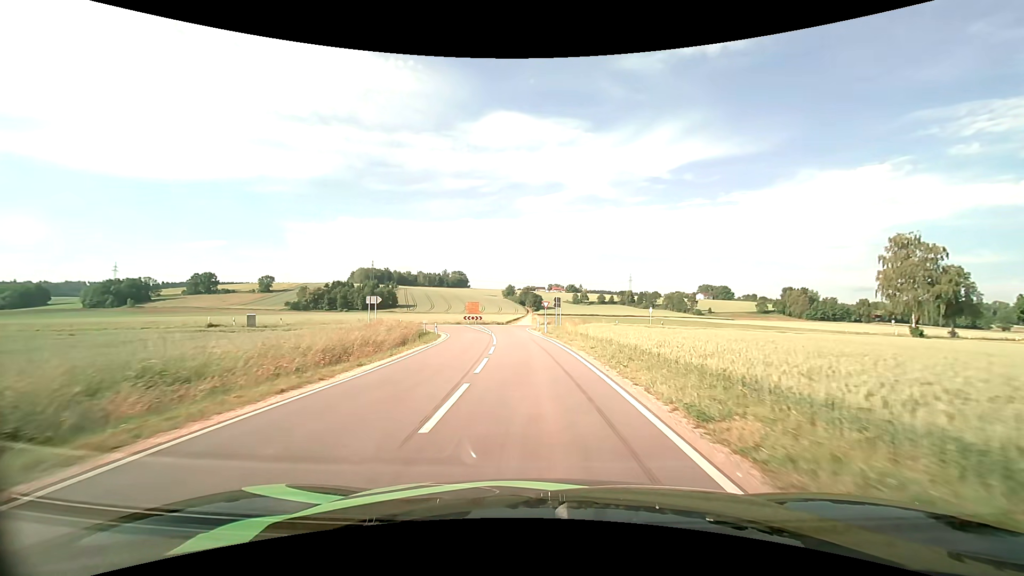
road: tertiary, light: Day
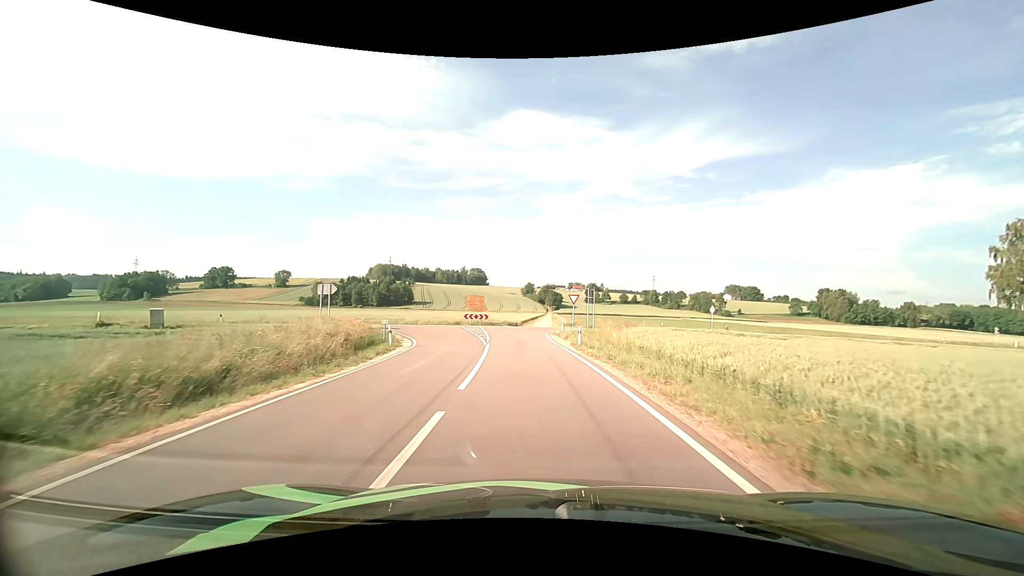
(-0.3, +14.8) m; -2°
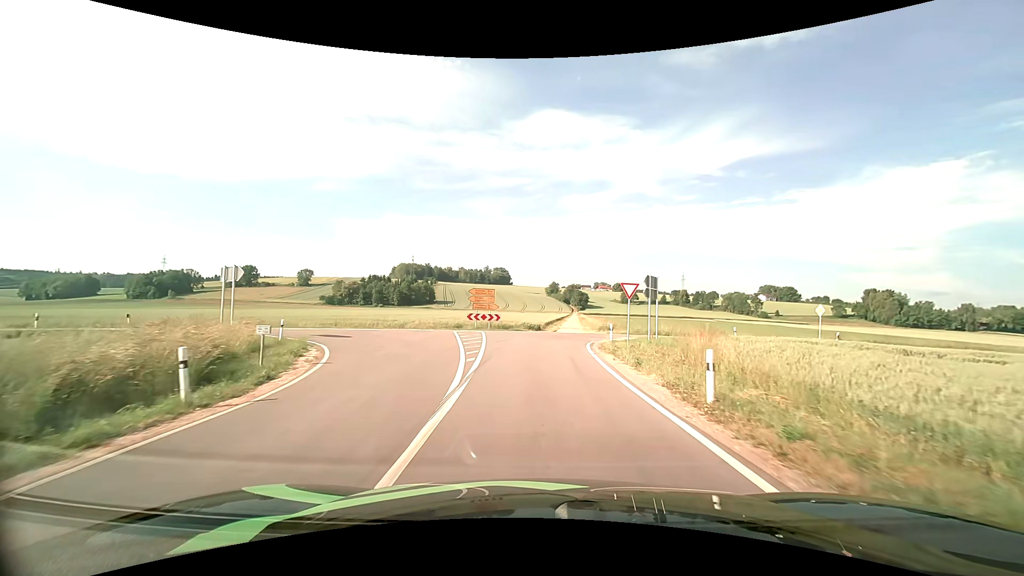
(-0.3, +13.1) m; -3°
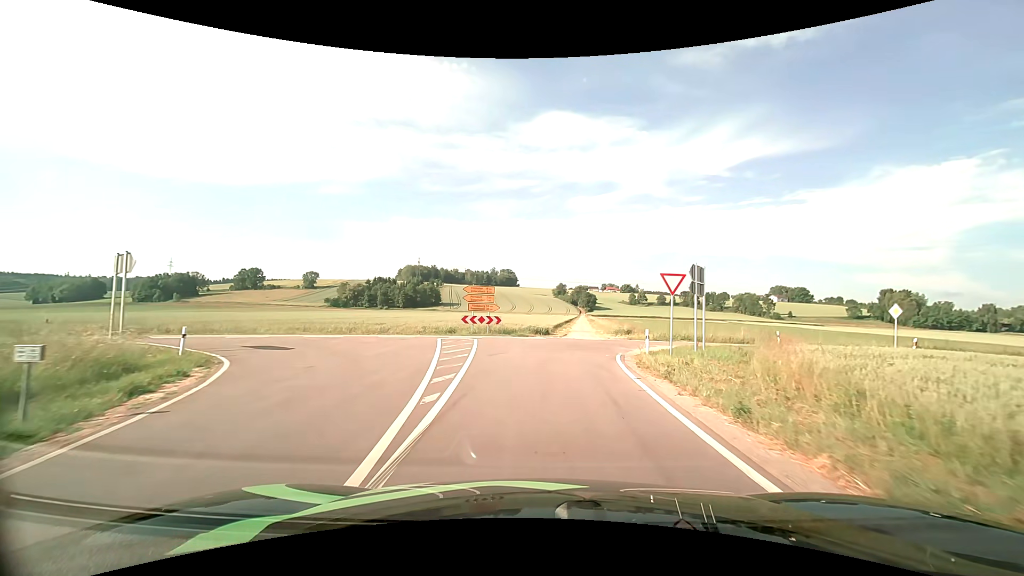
(0.0, +5.8) m; -1°
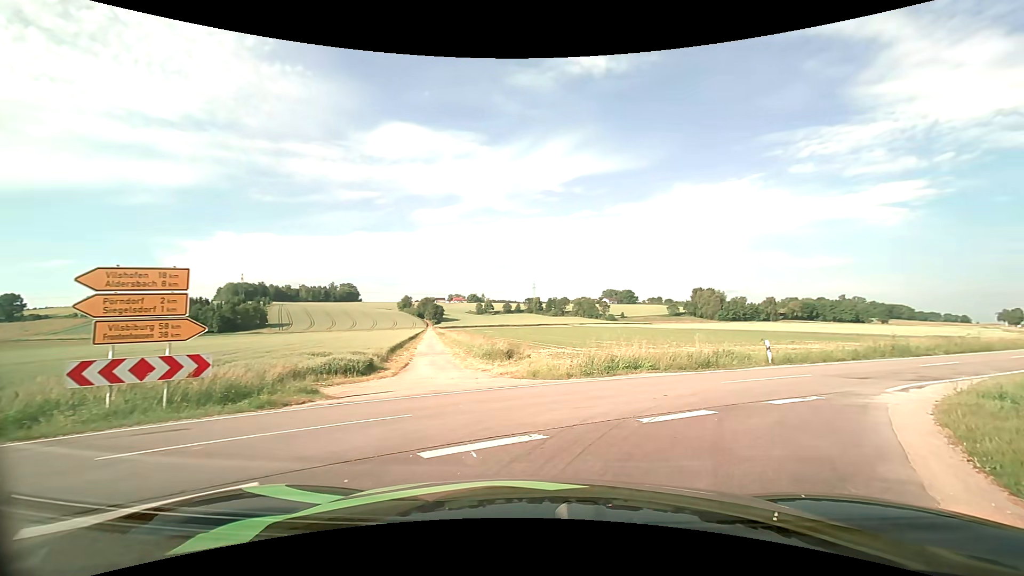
(+0.8, +18.2) m; +18°
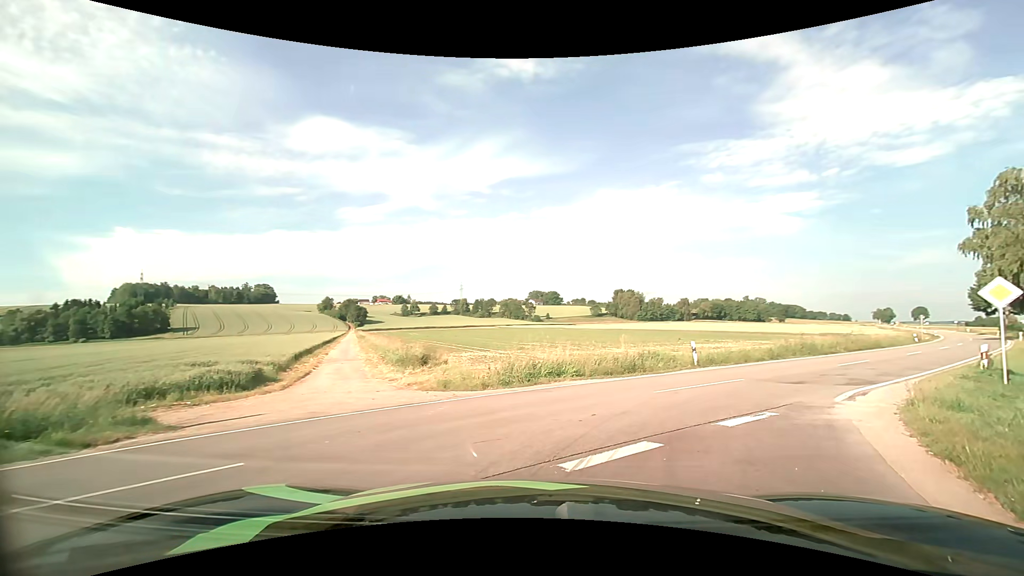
(+0.1, +2.2) m; +8°
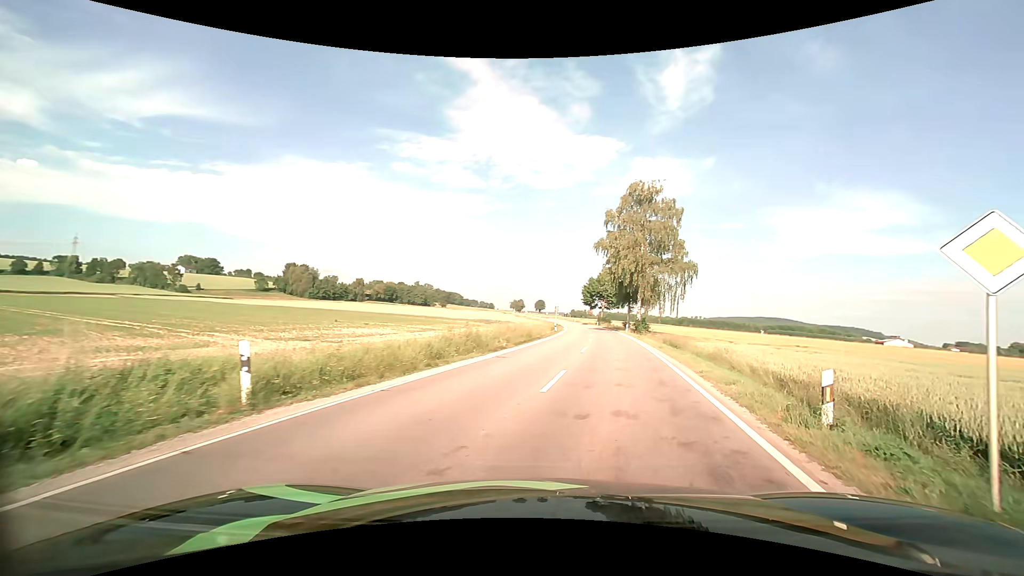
(+4.4, +12.6) m; +36°
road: secondary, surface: asphalt
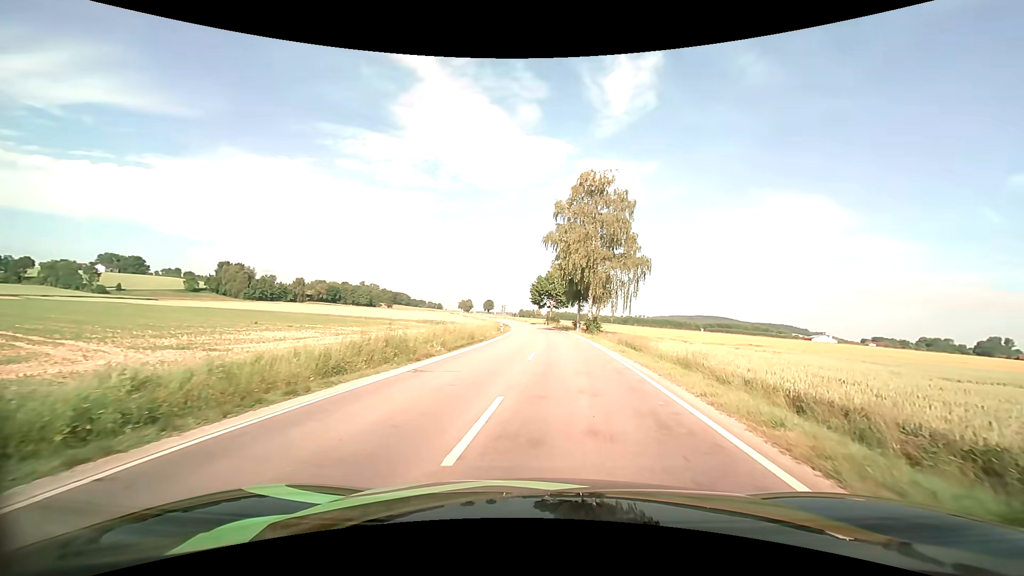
(+0.3, +4.9) m; +6°
(0, +10) (+1, +20) (+1, +30) (+1, +40) (+1, +50) (+1, +60) (+1, +70) (+1, +80) (0, +90) (-1, +100) m
